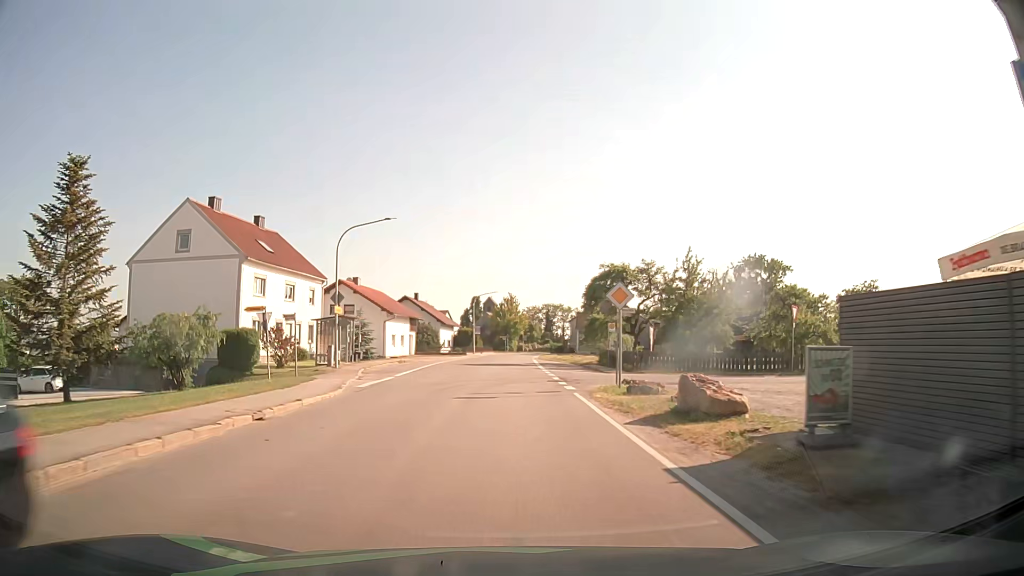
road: secondary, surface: asphalt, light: Day
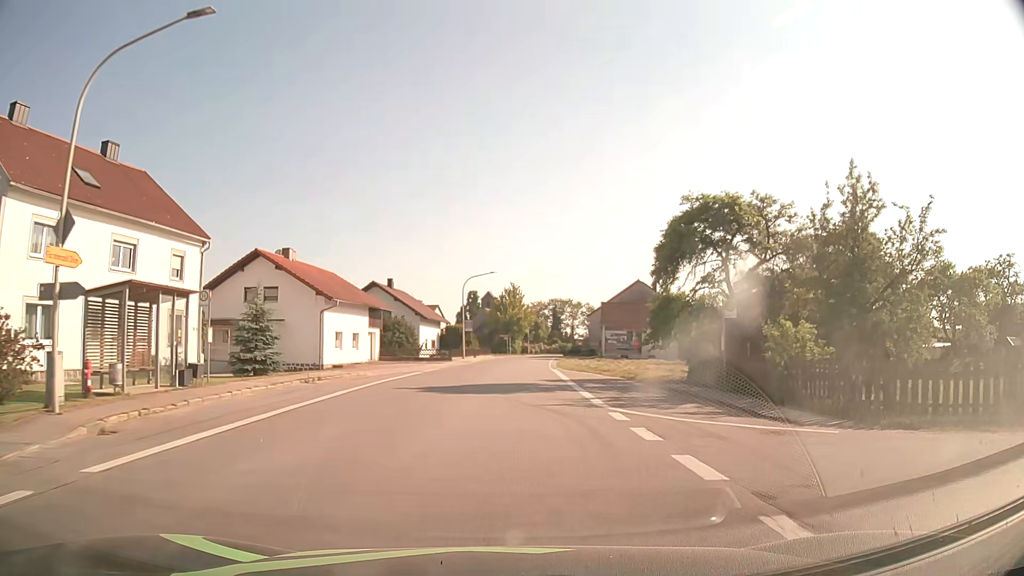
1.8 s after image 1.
(0.0, +22.6) m; 0°
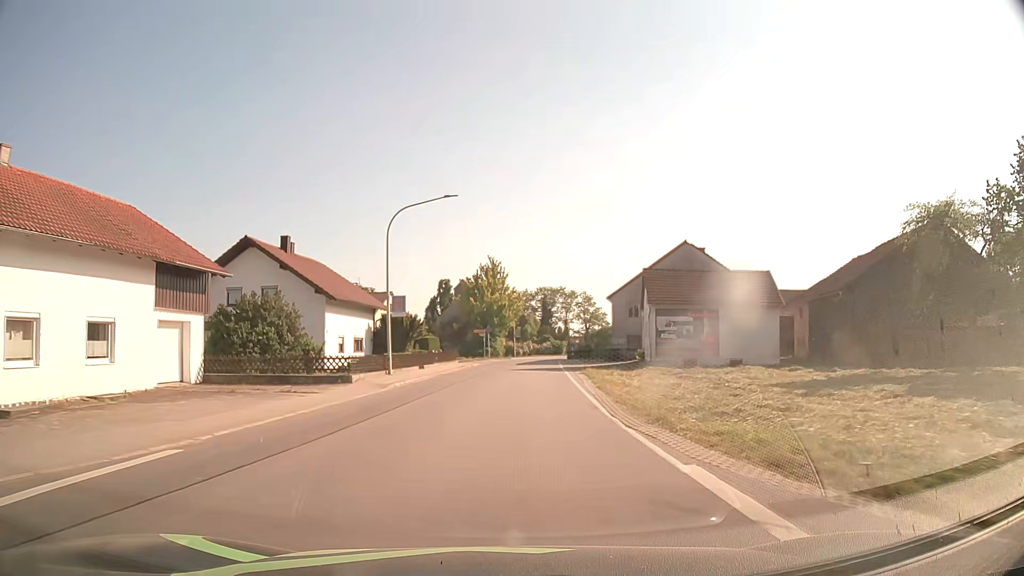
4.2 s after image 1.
(+0.4, +29.8) m; +1°
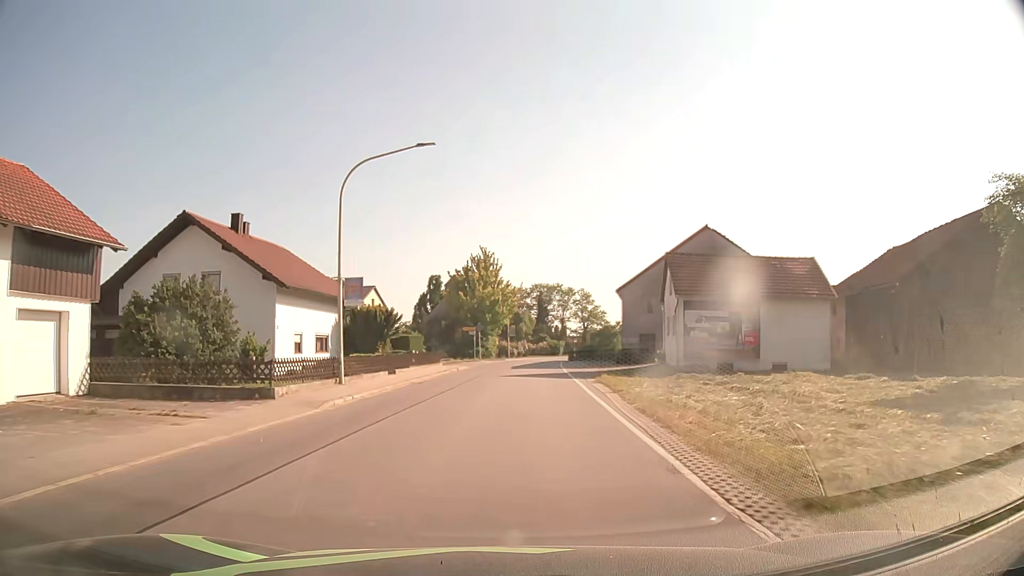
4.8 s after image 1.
(+0.1, +7.4) m; +1°
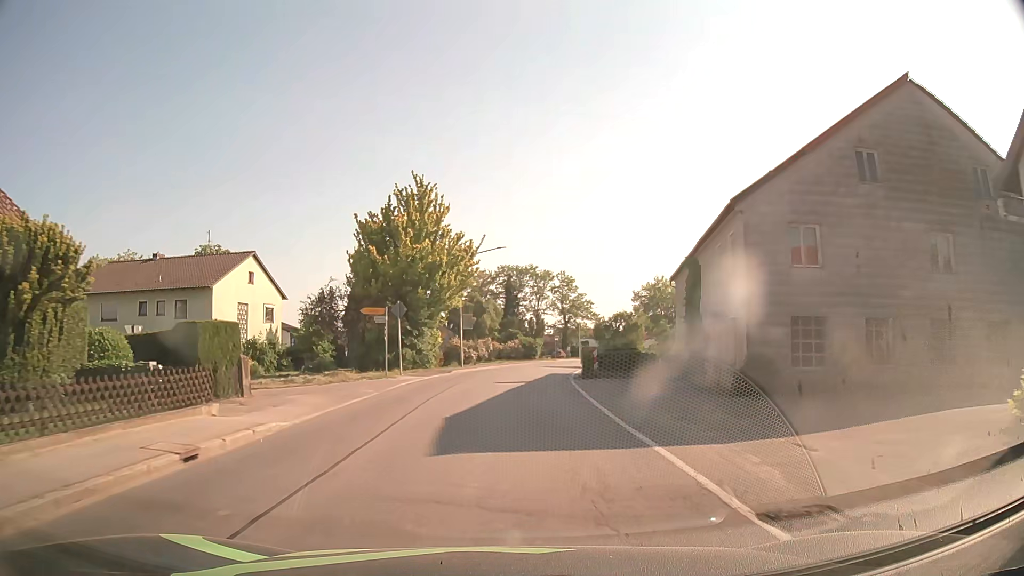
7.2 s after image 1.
(+0.7, +29.0) m; +3°
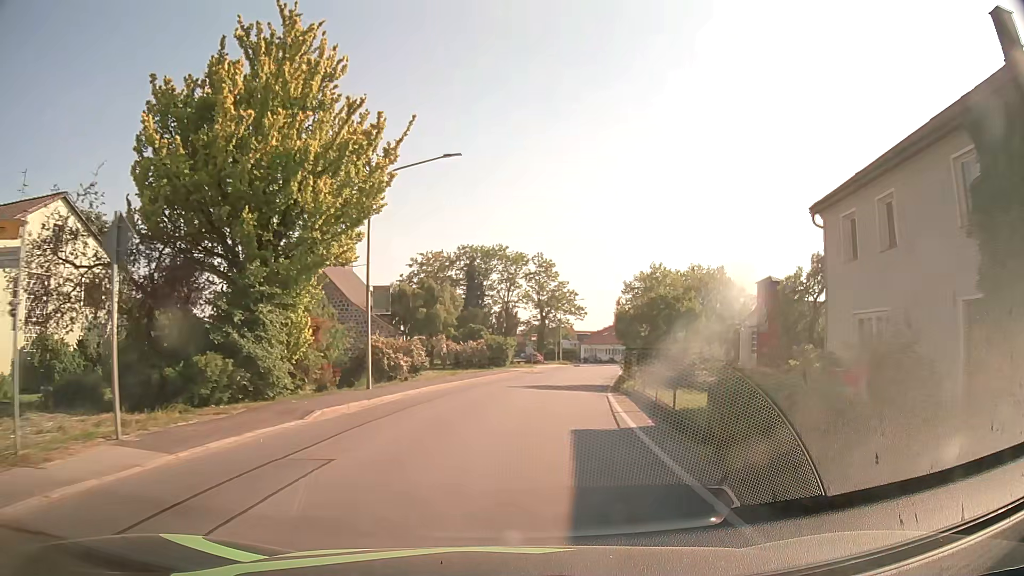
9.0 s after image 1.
(+0.3, +20.8) m; +2°
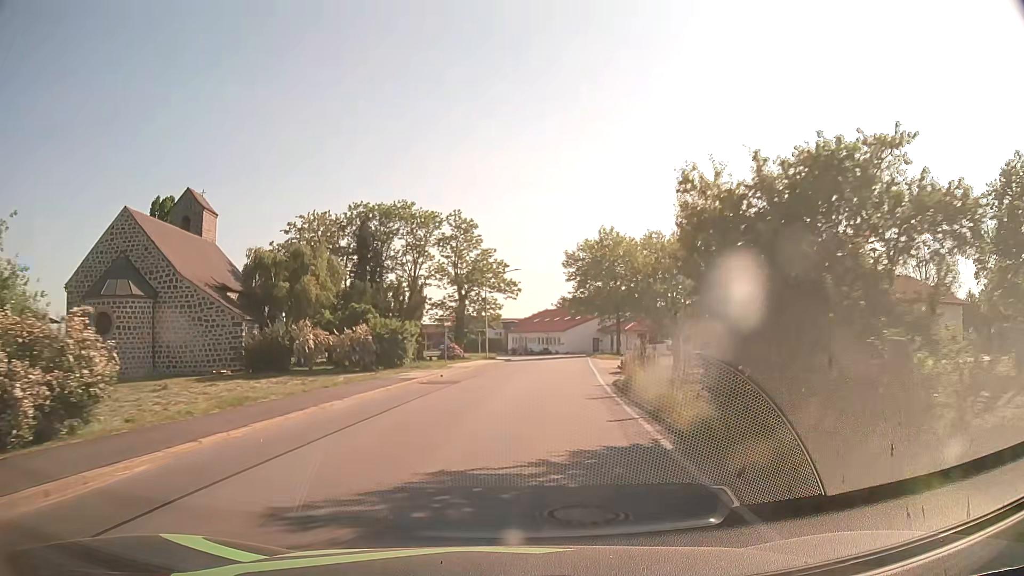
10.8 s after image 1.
(+1.4, +20.1) m; +7°
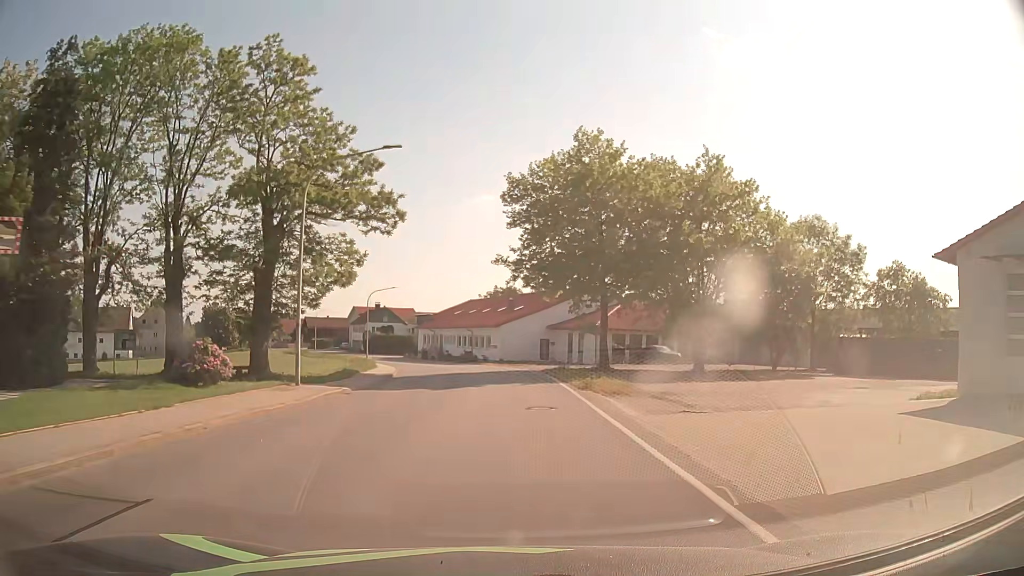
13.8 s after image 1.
(+2.4, +34.9) m; +6°
(0, +10) (0, +20) (0, +30) (-1, +40) (-3, +50) (-5, +60) (-8, +69) (-11, +79) (-14, +88) (-18, +97) m
